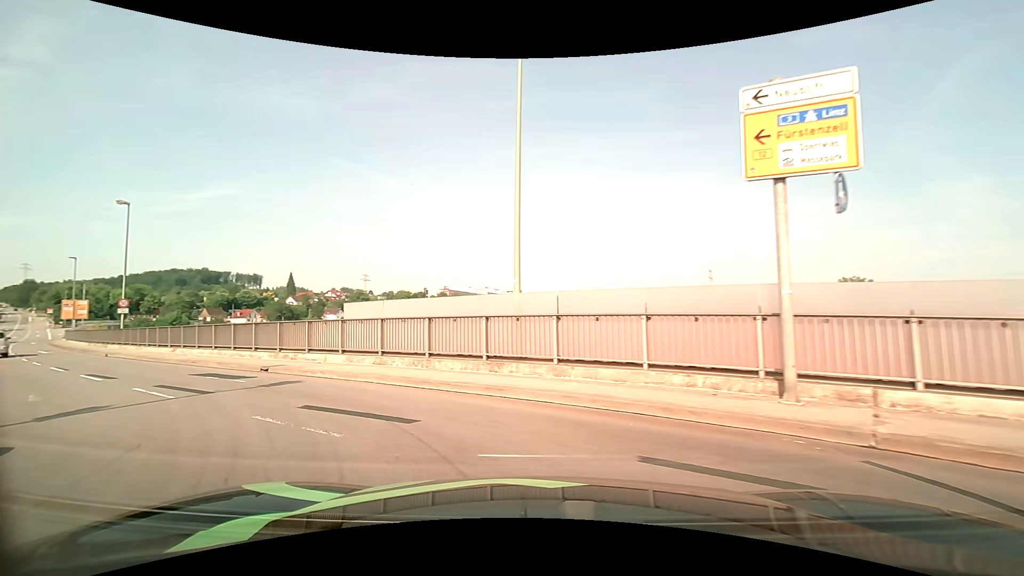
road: primary_link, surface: asphalt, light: Day
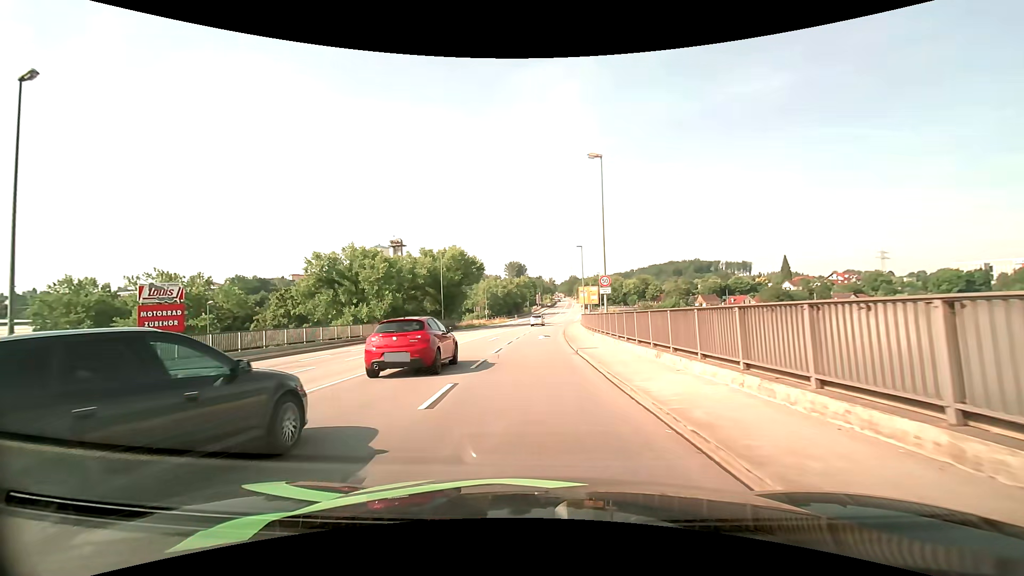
(-8.5, +14.0) m; -54°
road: primary
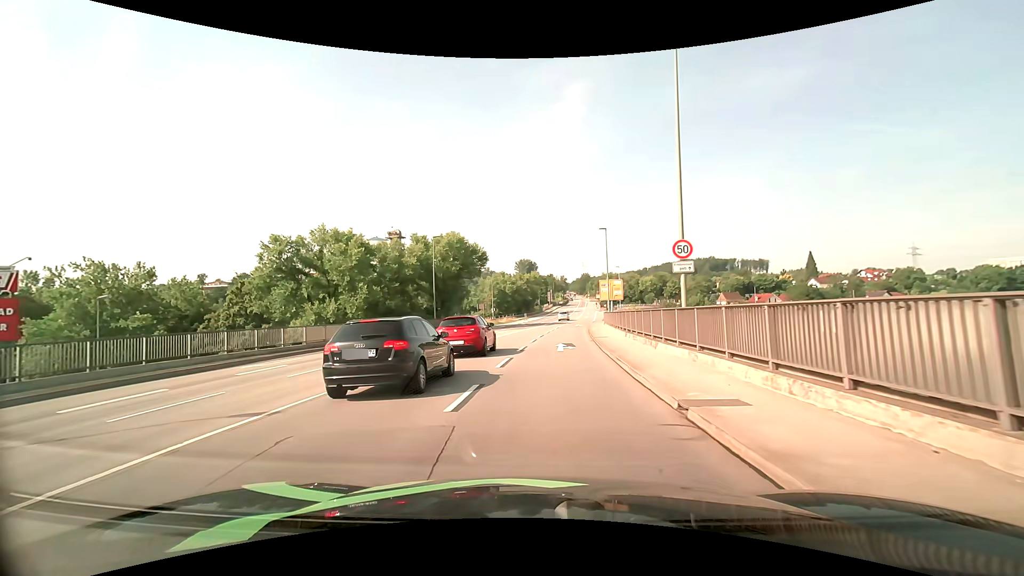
(-0.3, +12.5) m; -1°
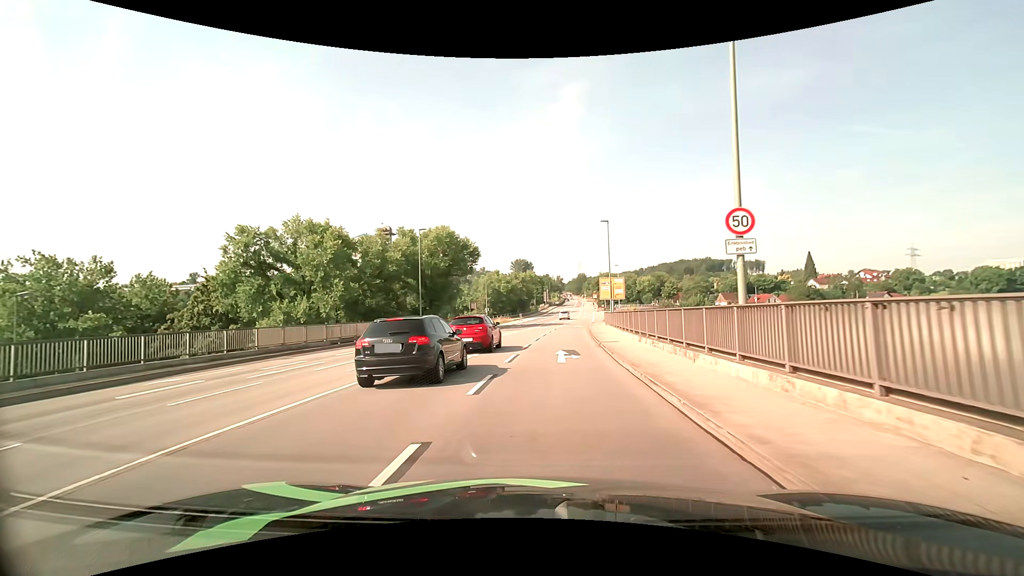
(0.0, +4.6) m; 0°
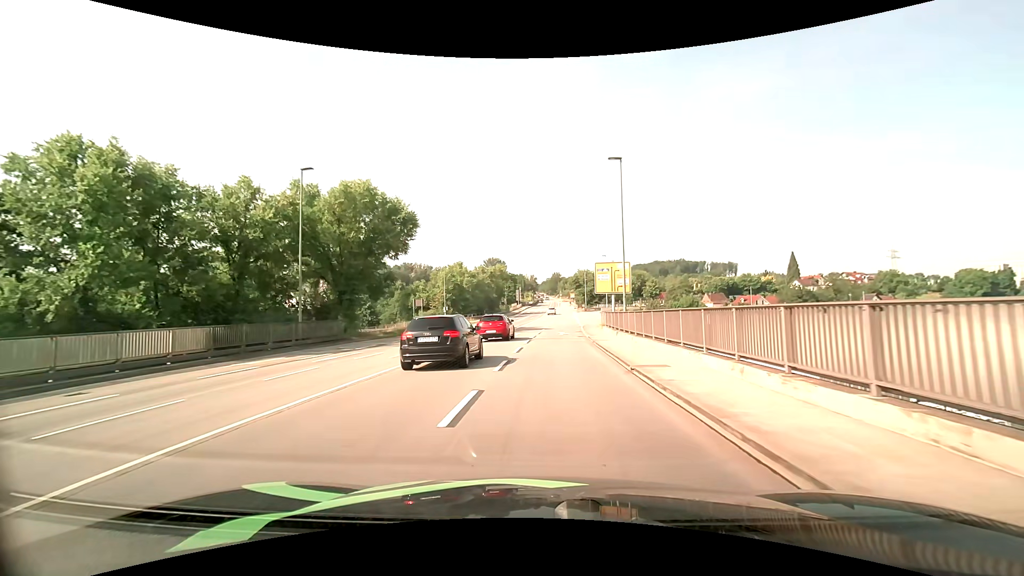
(+0.5, +20.5) m; +3°
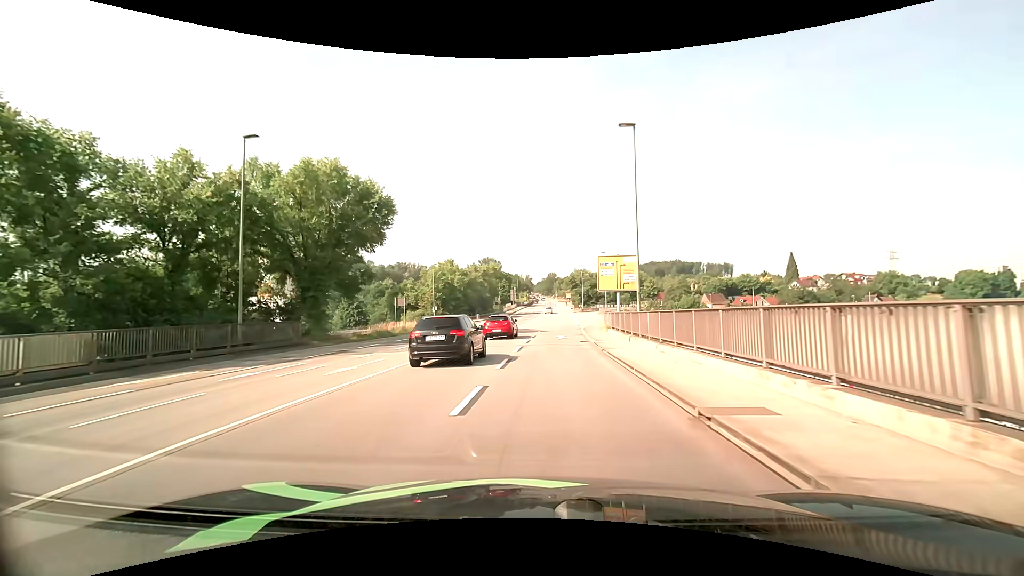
(0.0, +5.4) m; +1°
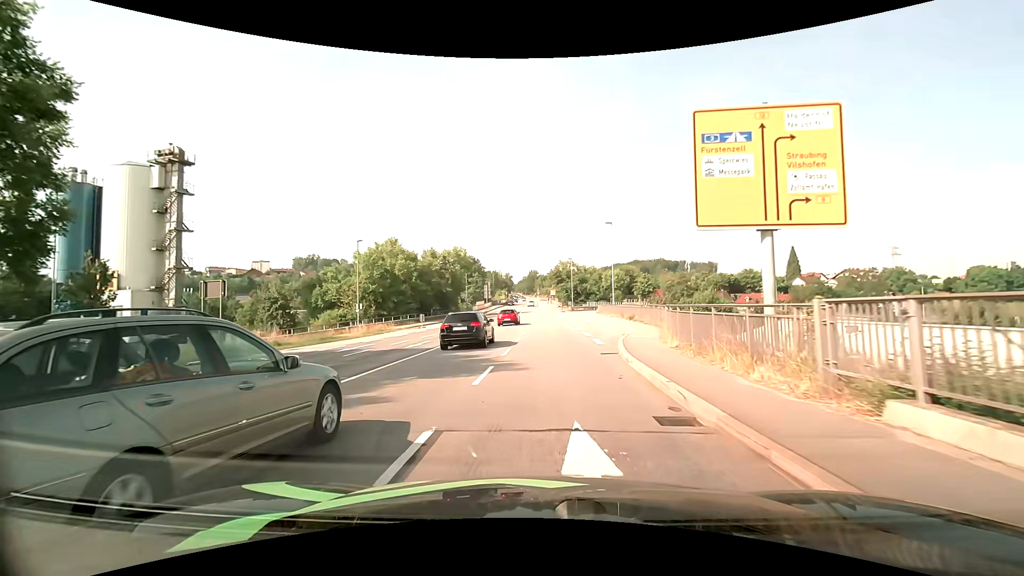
(+0.6, +27.4) m; +2°
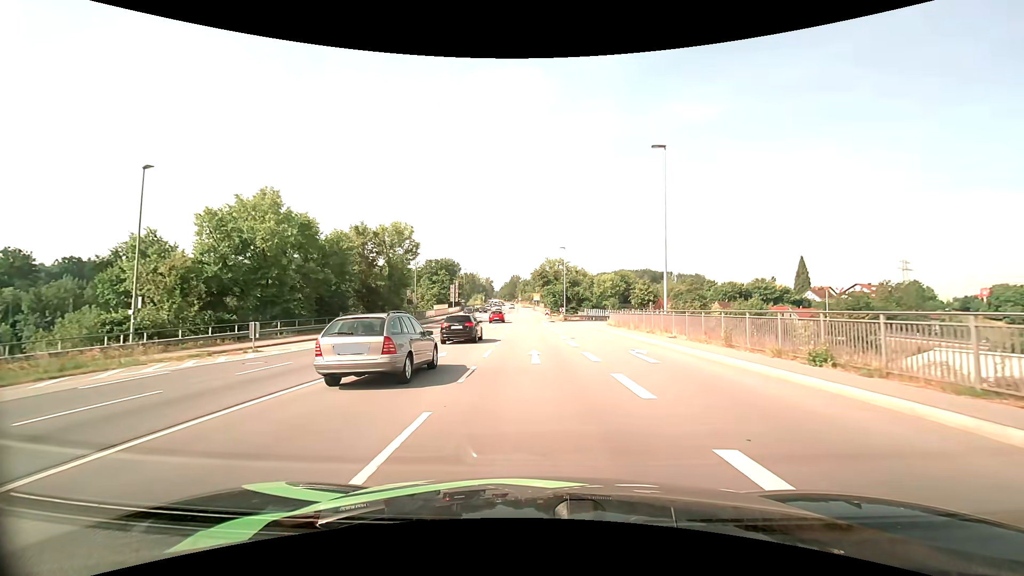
(+0.3, +29.3) m; +2°
(0, +10) (0, +20) (0, +30) (-1, +40) (-1, +50) (-1, +60) (-2, +70) (-2, +80) (-2, +90) (-3, +100) m
